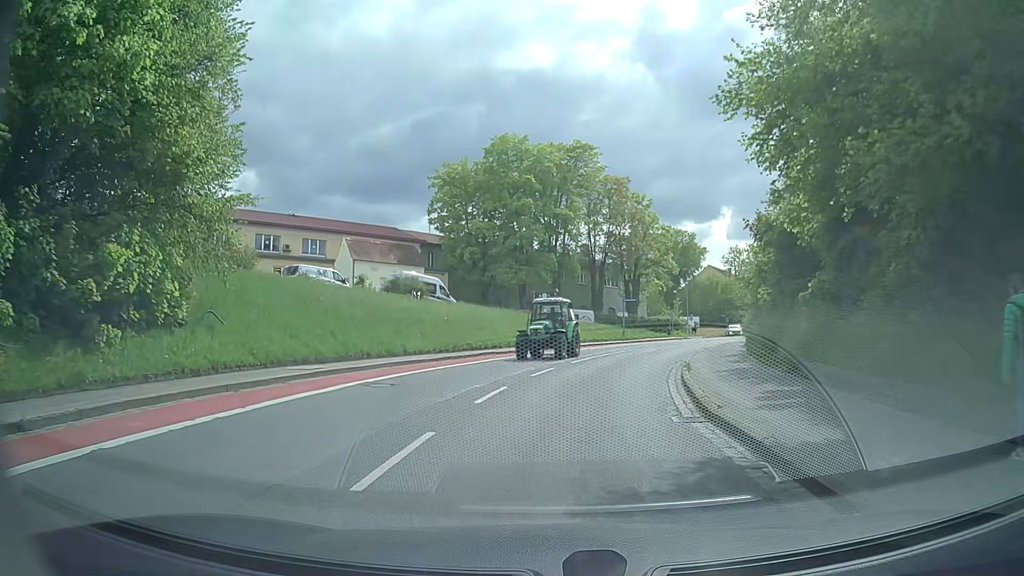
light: Day
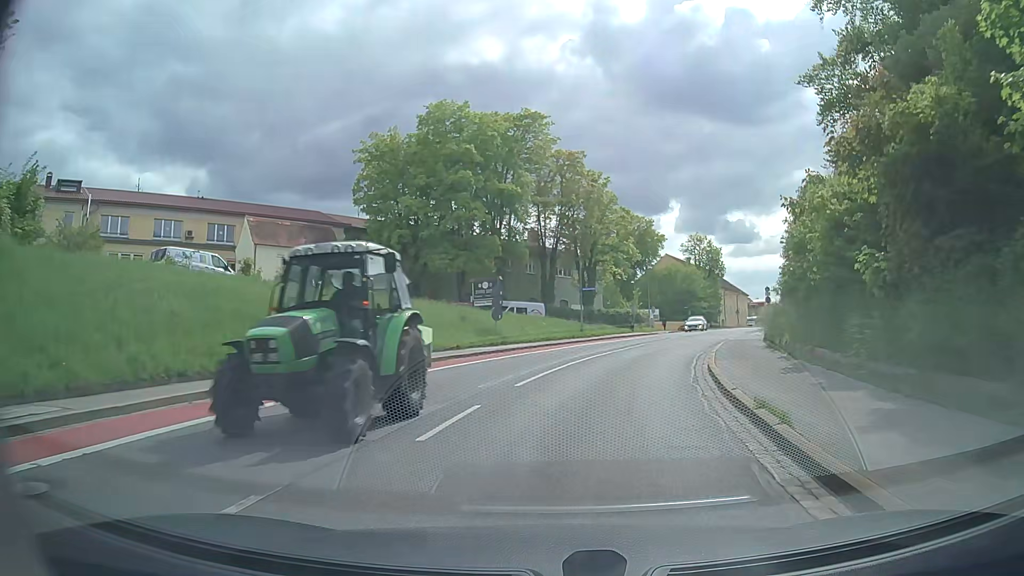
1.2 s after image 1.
(+0.3, +9.9) m; +5°
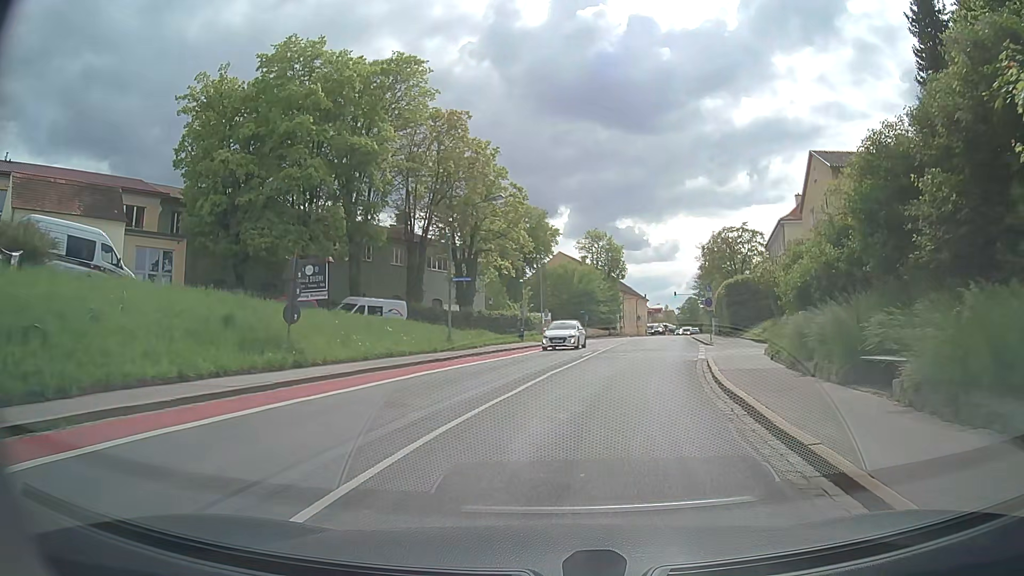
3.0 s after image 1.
(+1.0, +14.8) m; +9°
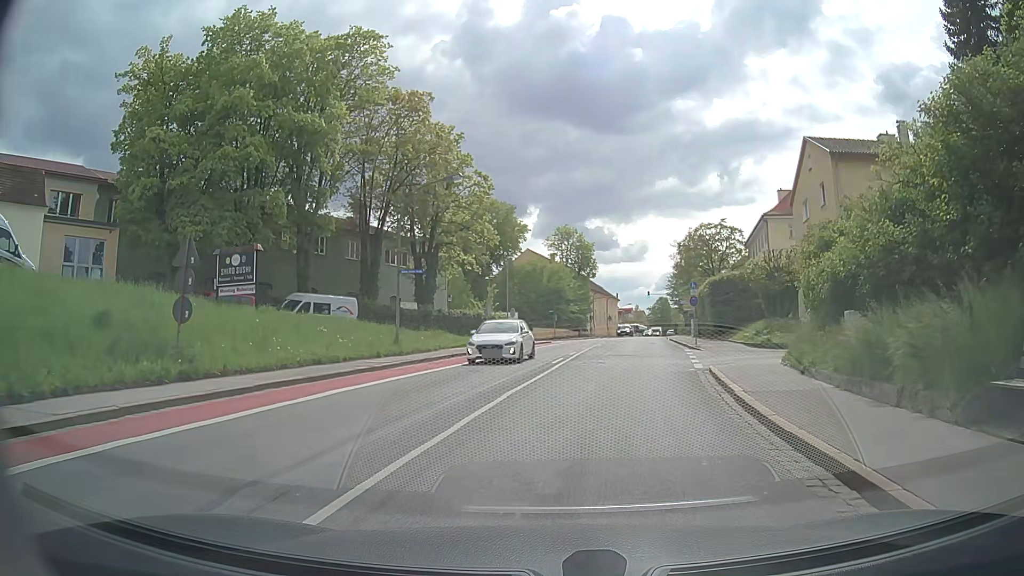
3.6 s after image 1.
(+0.1, +4.5) m; +2°
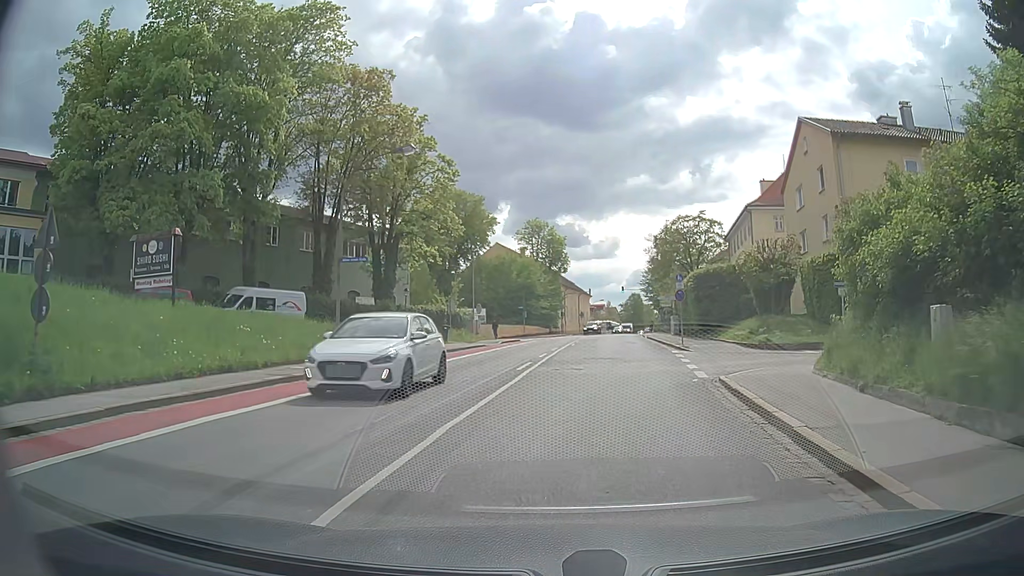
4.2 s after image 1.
(+0.1, +4.1) m; +3°
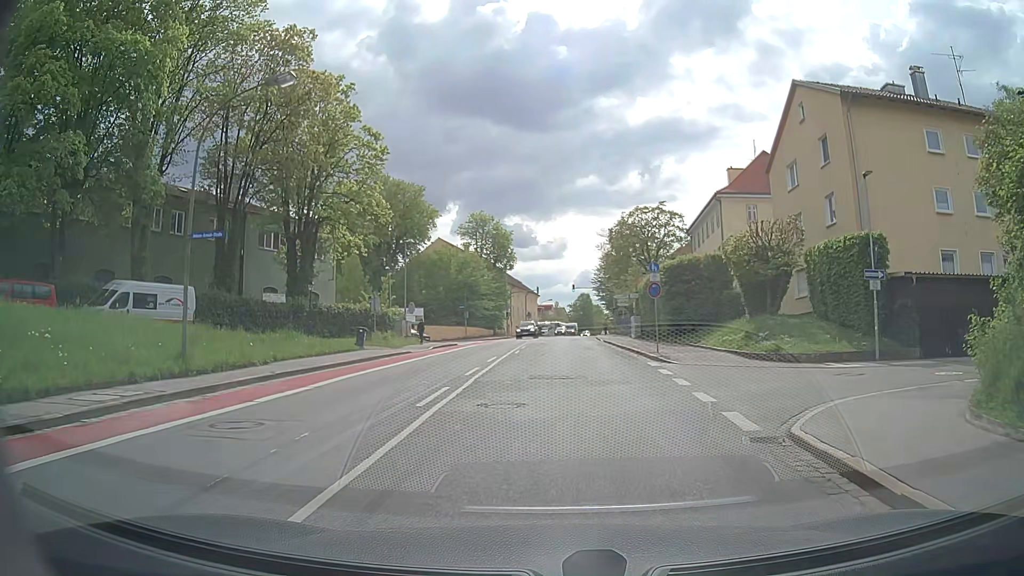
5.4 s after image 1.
(+0.3, +7.2) m; +4°
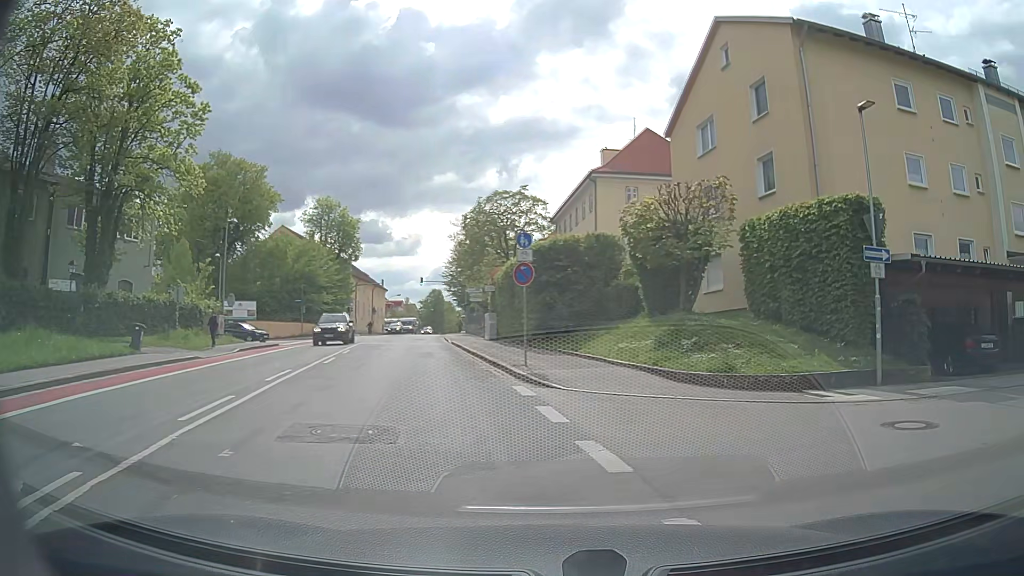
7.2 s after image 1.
(+0.6, +8.1) m; +13°
